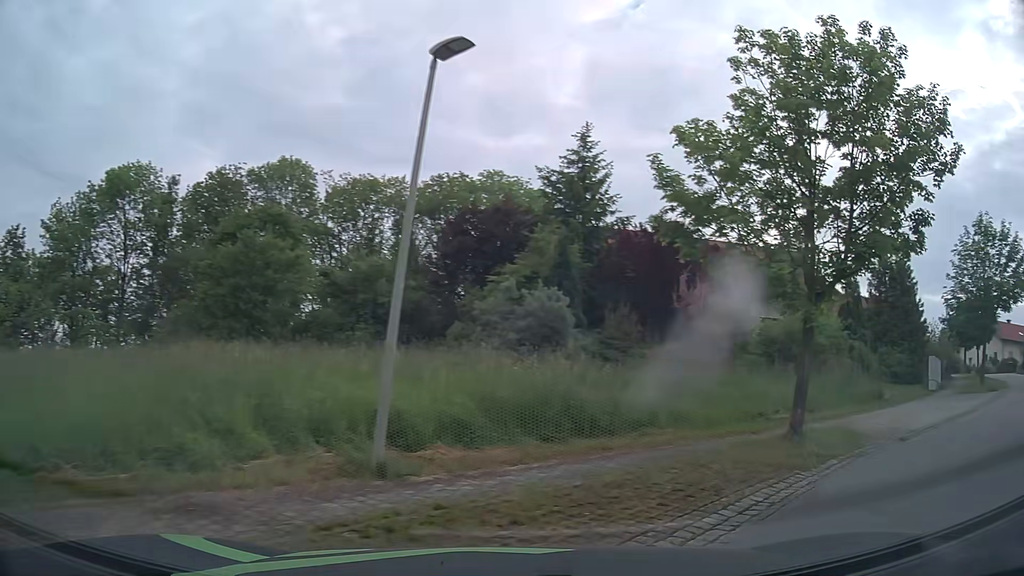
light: Day
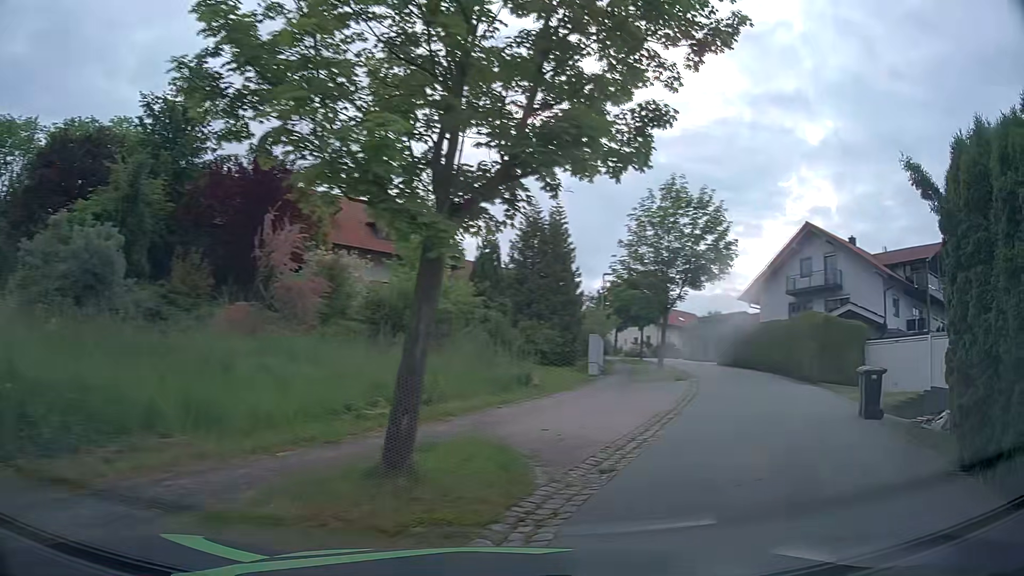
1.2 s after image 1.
(+1.5, +5.5) m; +32°
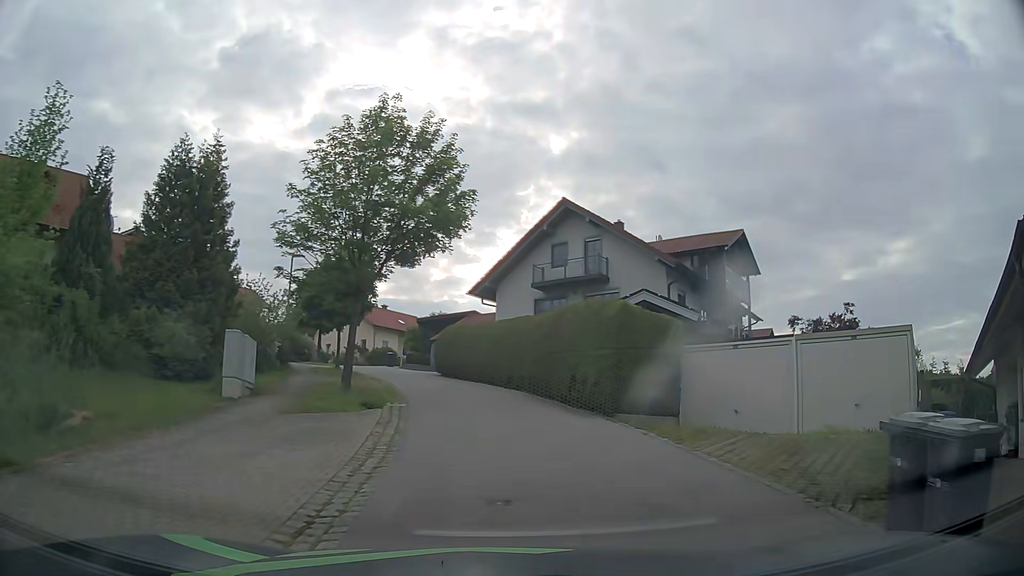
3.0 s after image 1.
(+2.6, +9.3) m; +24°
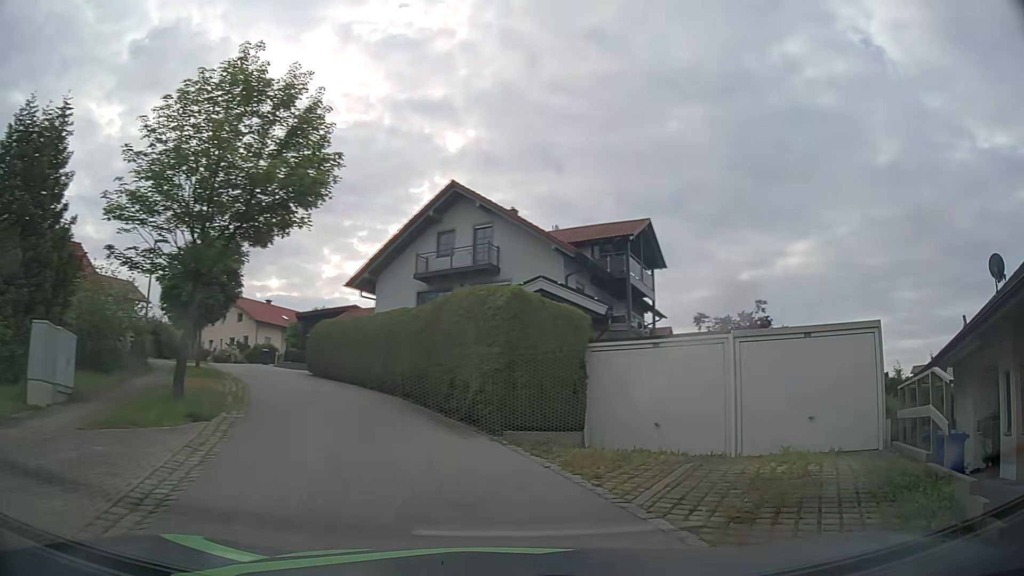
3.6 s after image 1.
(+0.2, +3.2) m; +9°
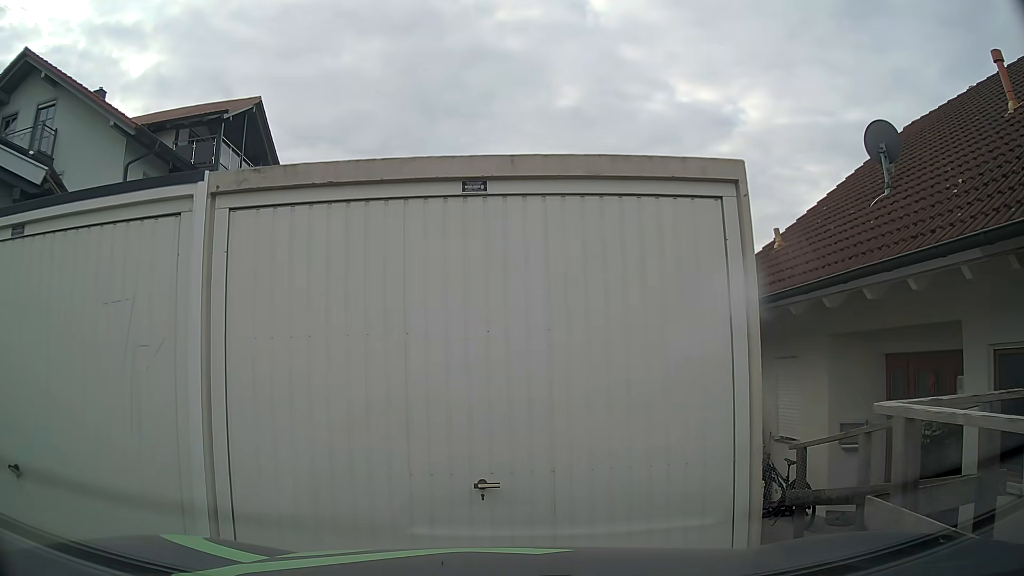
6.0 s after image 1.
(+3.0, +8.2) m; +28°
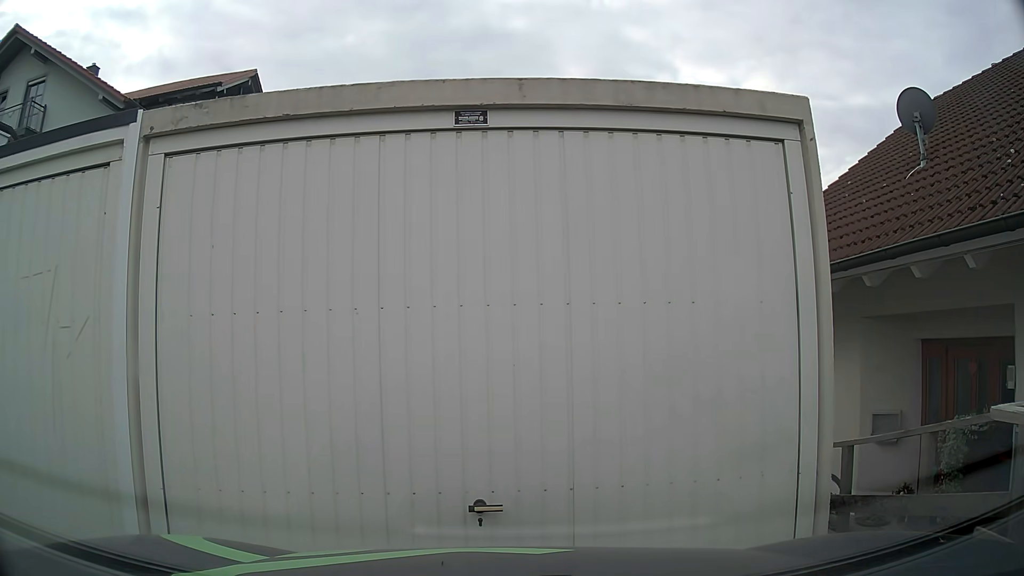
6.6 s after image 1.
(0.0, +0.7) m; +2°
